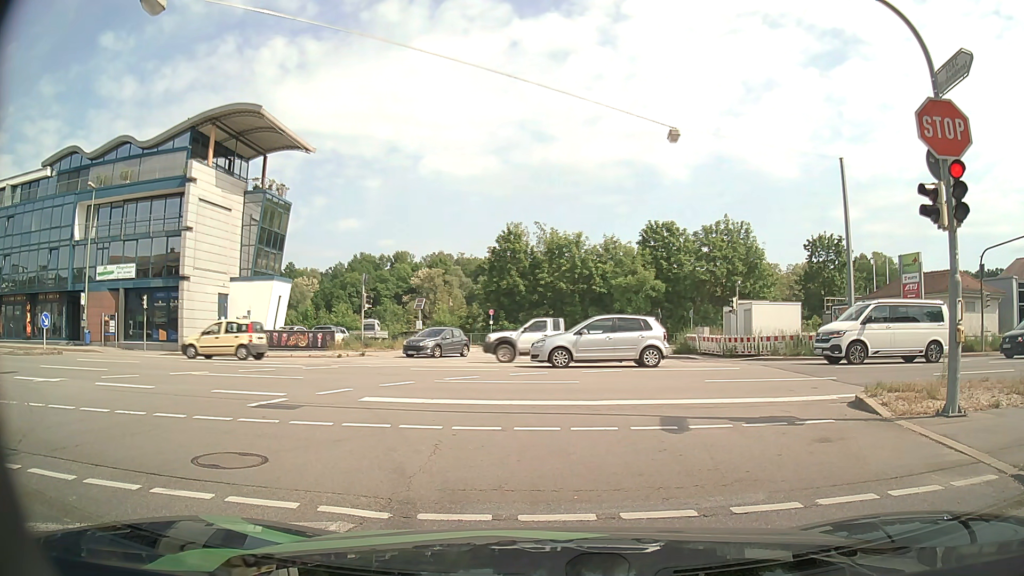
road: tertiary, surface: asphalt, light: Day
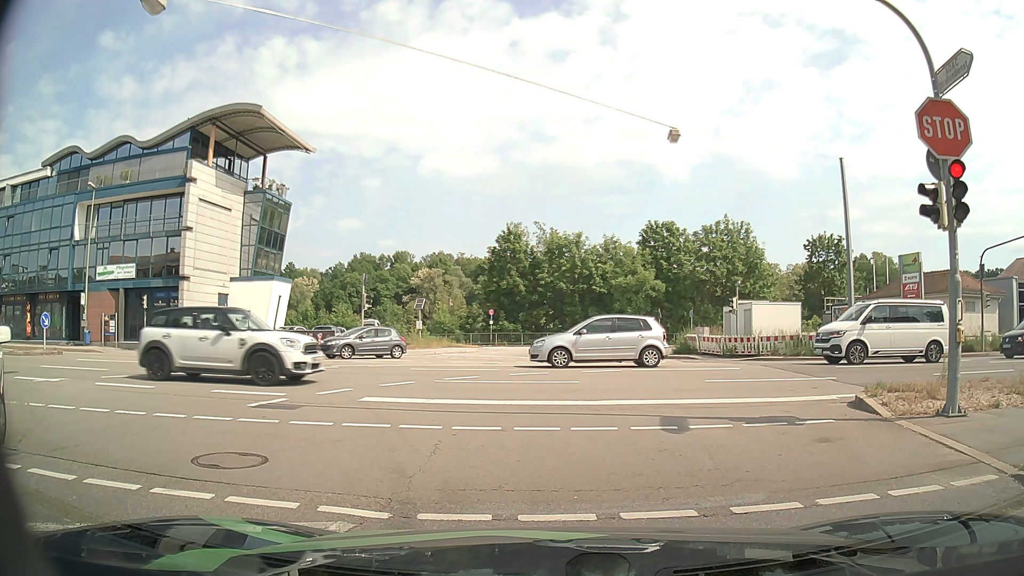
(0.0, 0.0) m; 0°
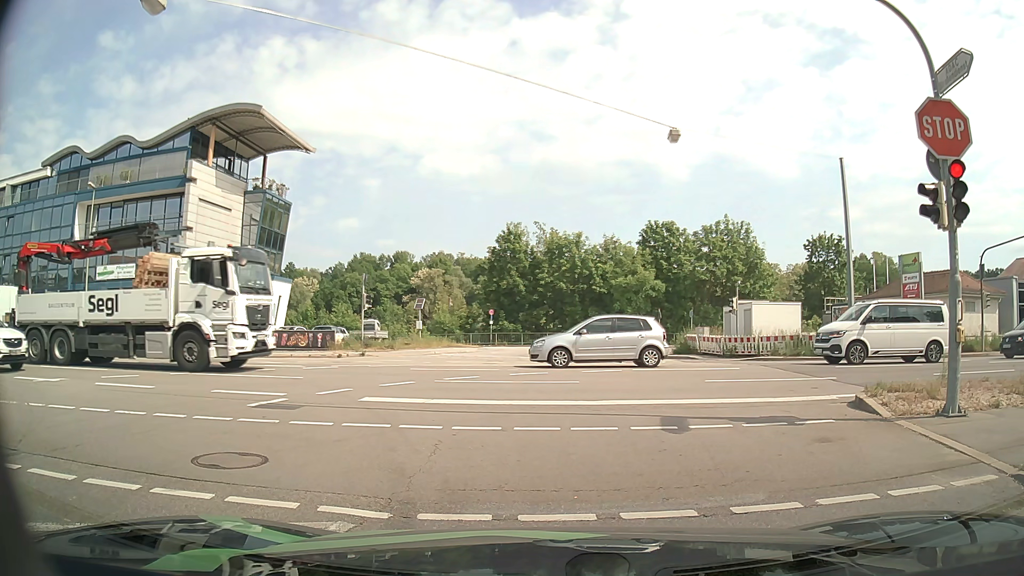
(0.0, 0.0) m; 0°
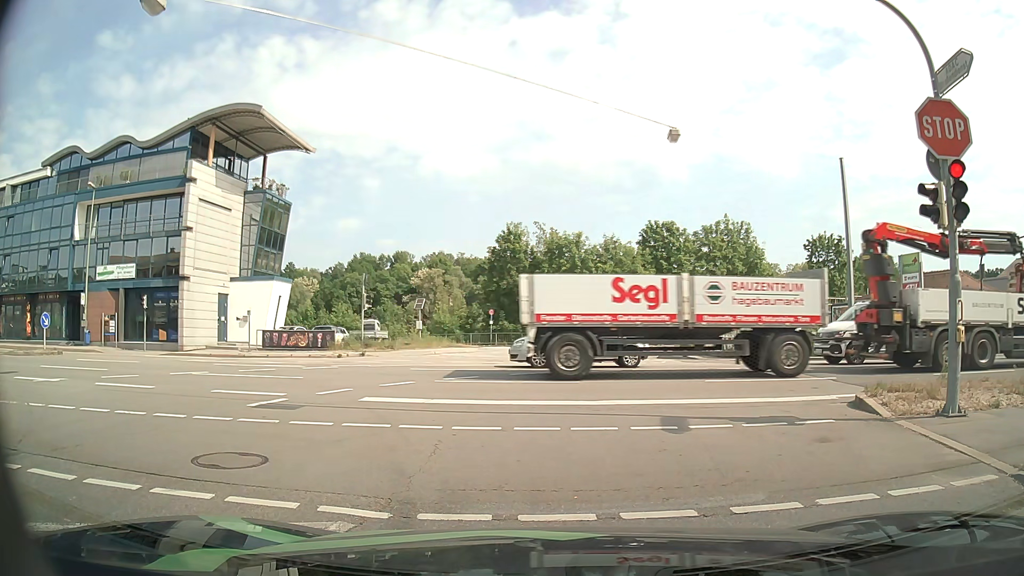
(0.0, 0.0) m; 0°
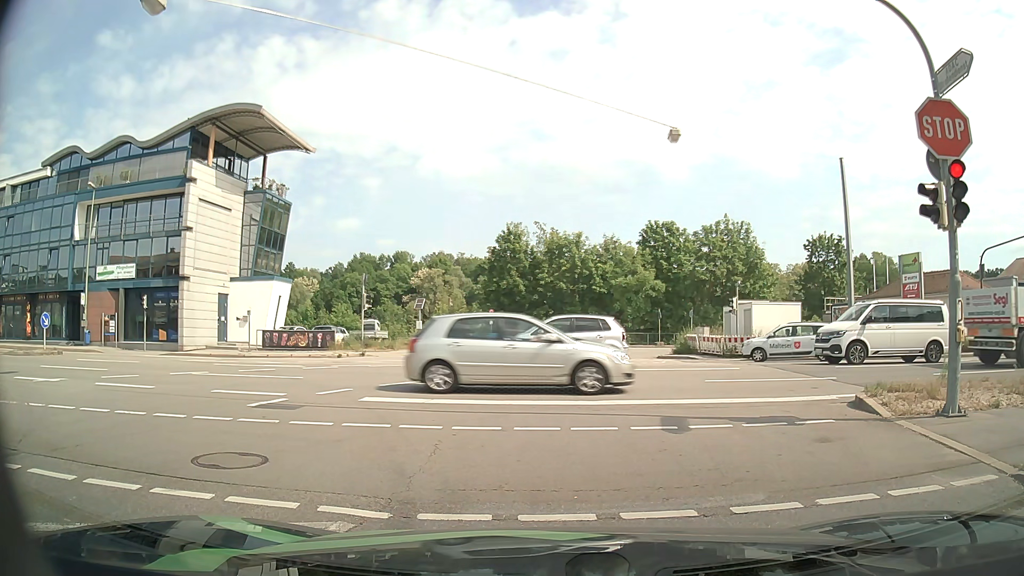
(0.0, 0.0) m; 0°
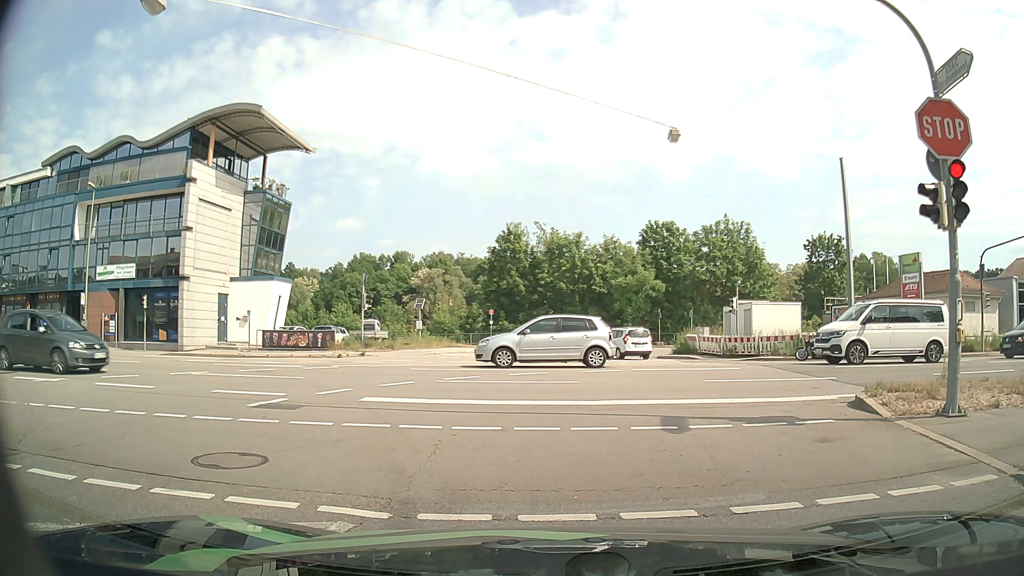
(0.0, 0.0) m; 0°
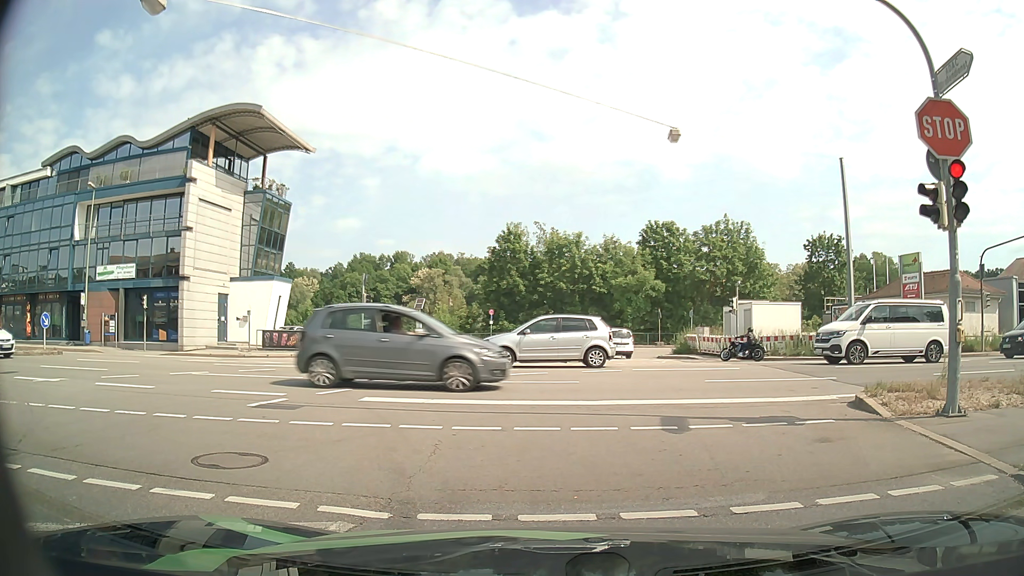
(0.0, 0.0) m; 0°
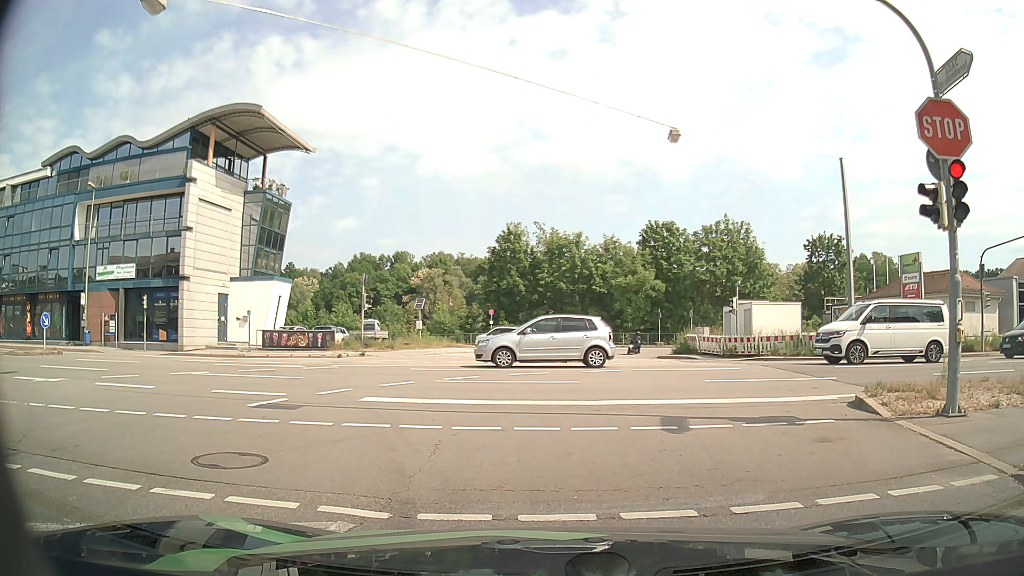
(0.0, 0.0) m; 0°
(-1, +10) (-5, +19) (-12, +26) (-22, +28) (-32, +28) (-42, +27) (-52, +27) (-62, +27) (-72, +27) (-82, +27) m
